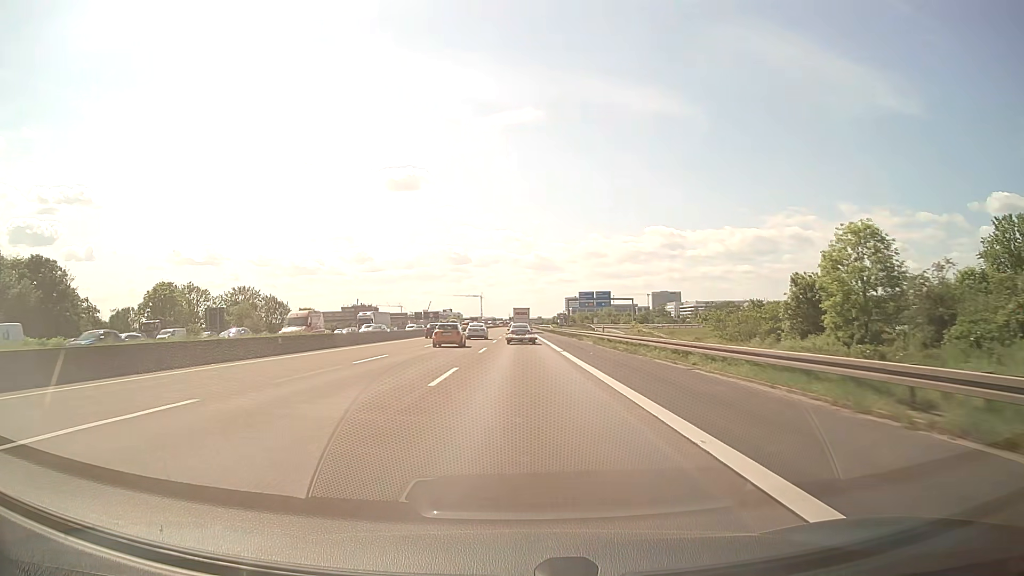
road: motorway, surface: asphalt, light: Day
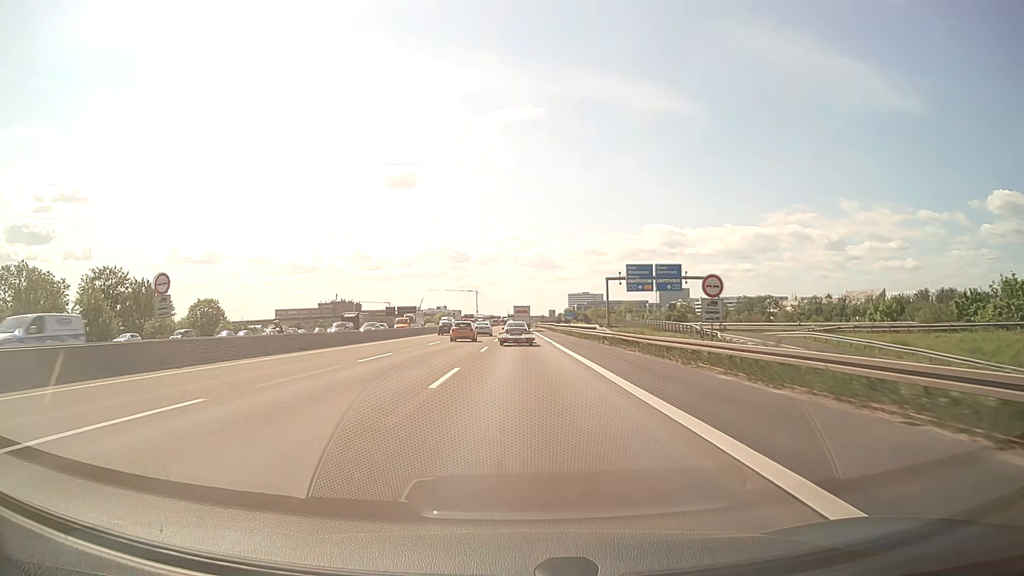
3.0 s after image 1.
(-0.1, +72.1) m; 0°
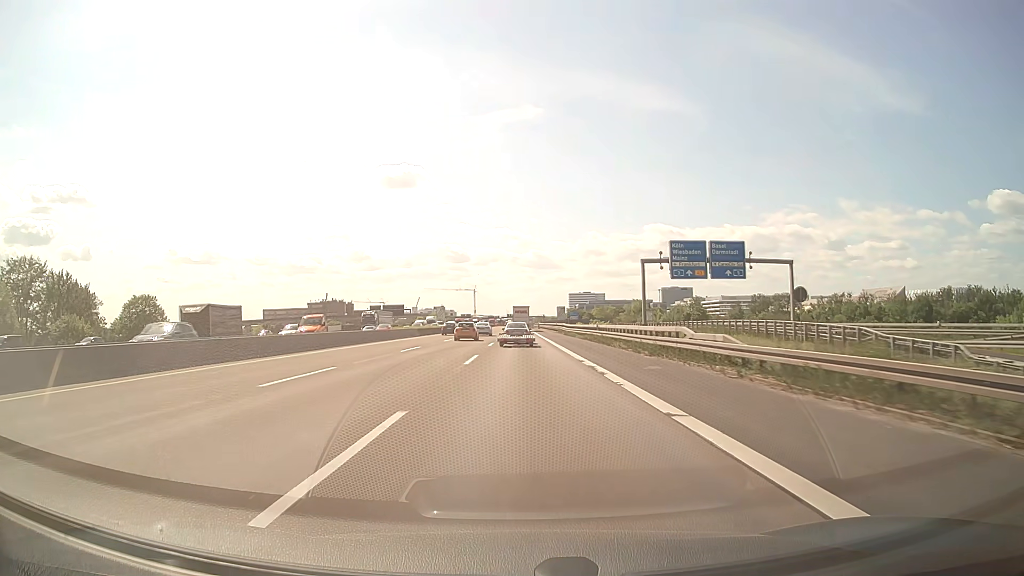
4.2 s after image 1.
(0.0, +27.2) m; 0°
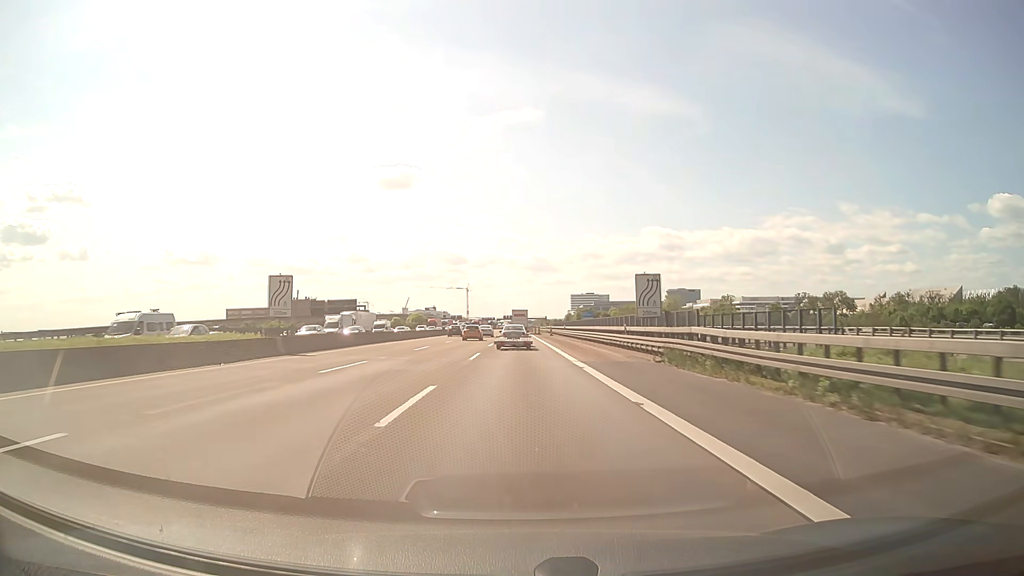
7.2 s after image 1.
(+0.2, +66.9) m; 0°
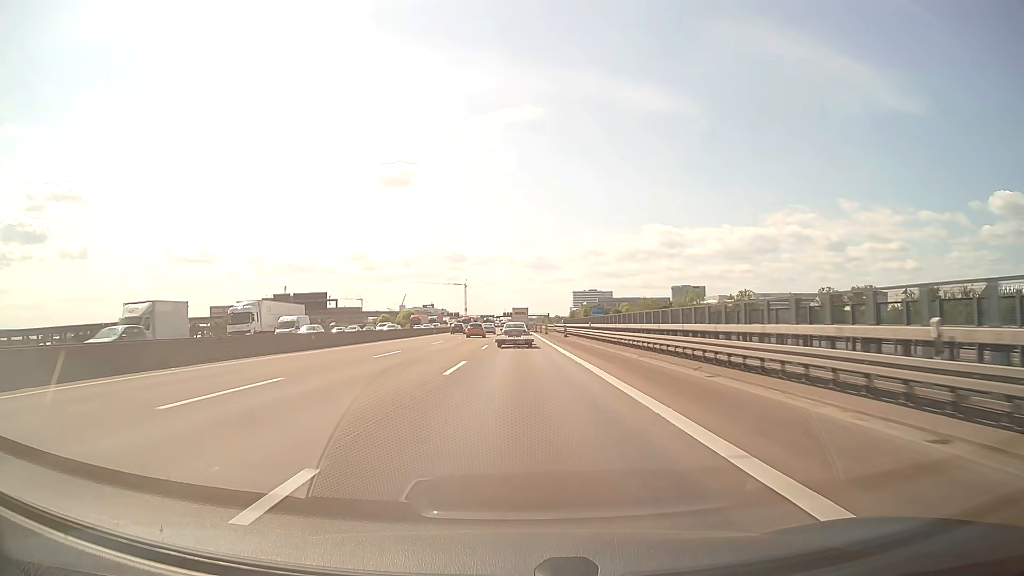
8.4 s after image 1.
(0.0, +27.1) m; 0°
(0, +10) (0, +20) (0, +30) (0, +40) (0, +50) (0, +60) (0, +70) (0, +80) (0, +90) (0, +100) m
